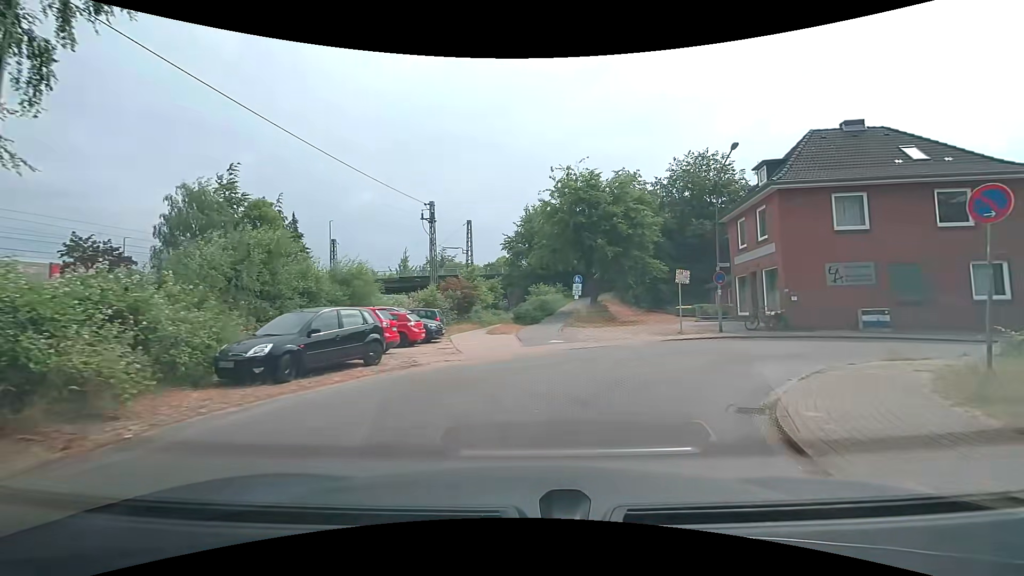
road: residential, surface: asphalt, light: Day
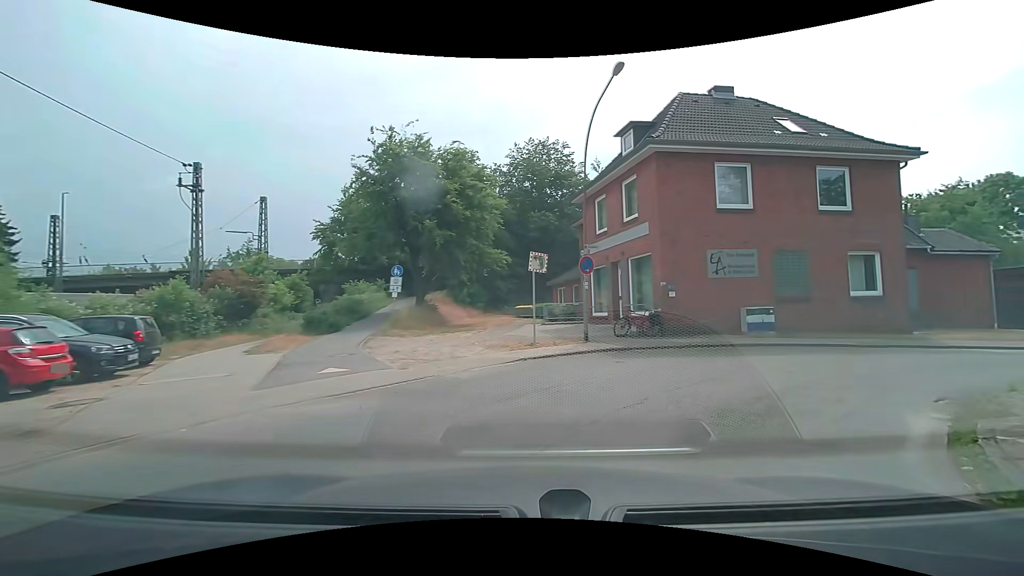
(+1.0, +8.0) m; +18°
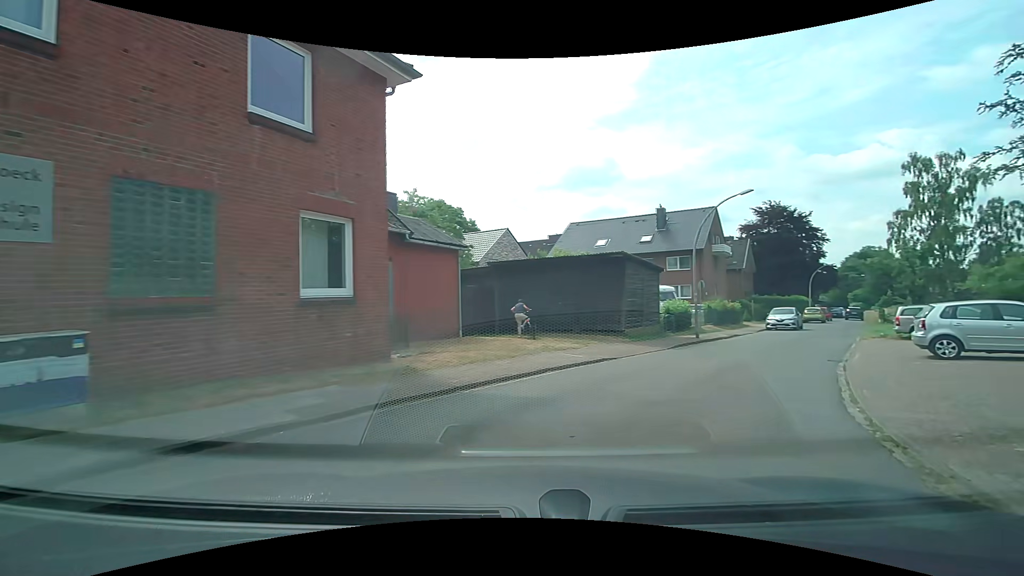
(+5.5, +11.2) m; +54°
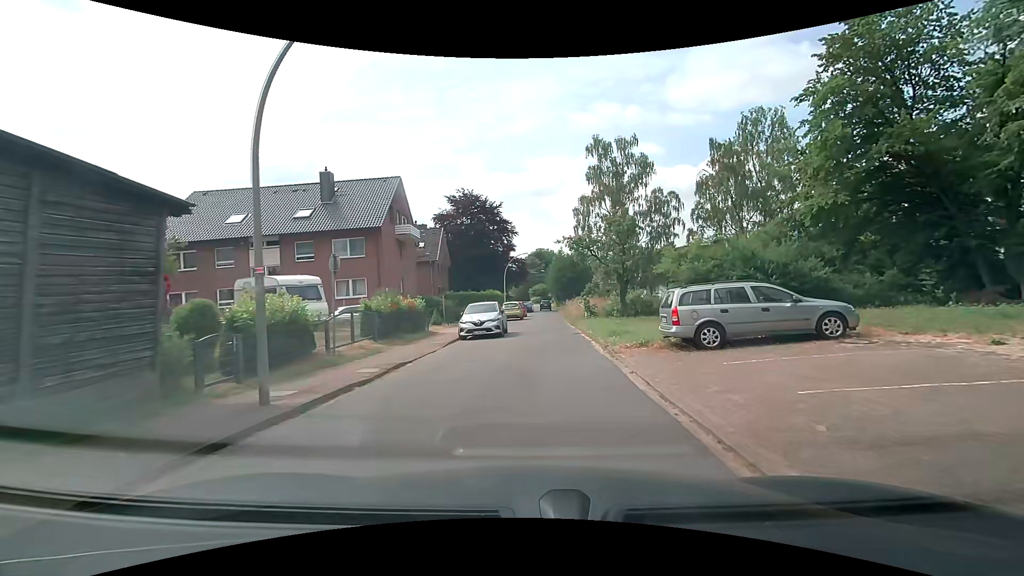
(+5.9, +14.7) m; +33°
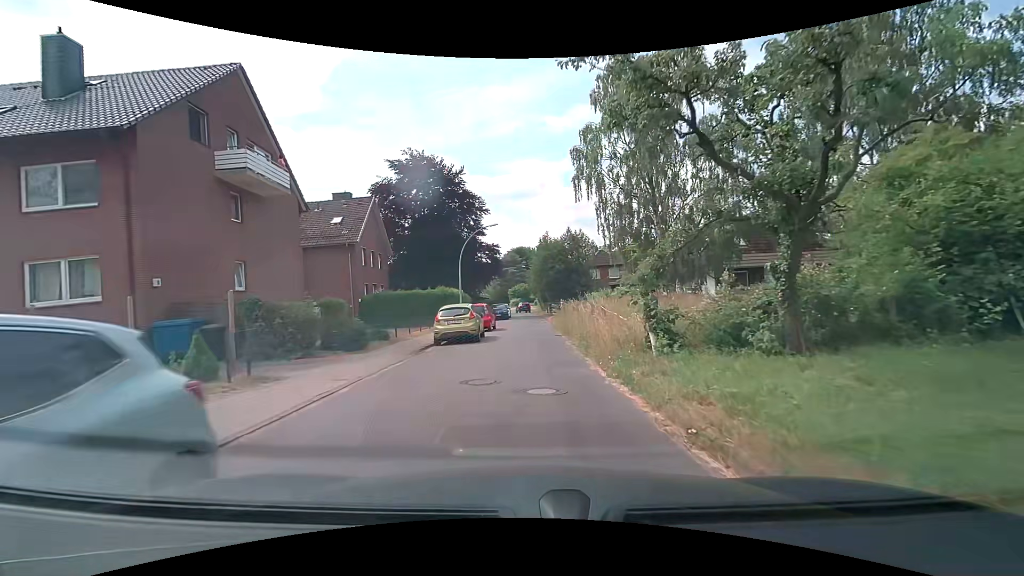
(+0.6, +20.1) m; +2°
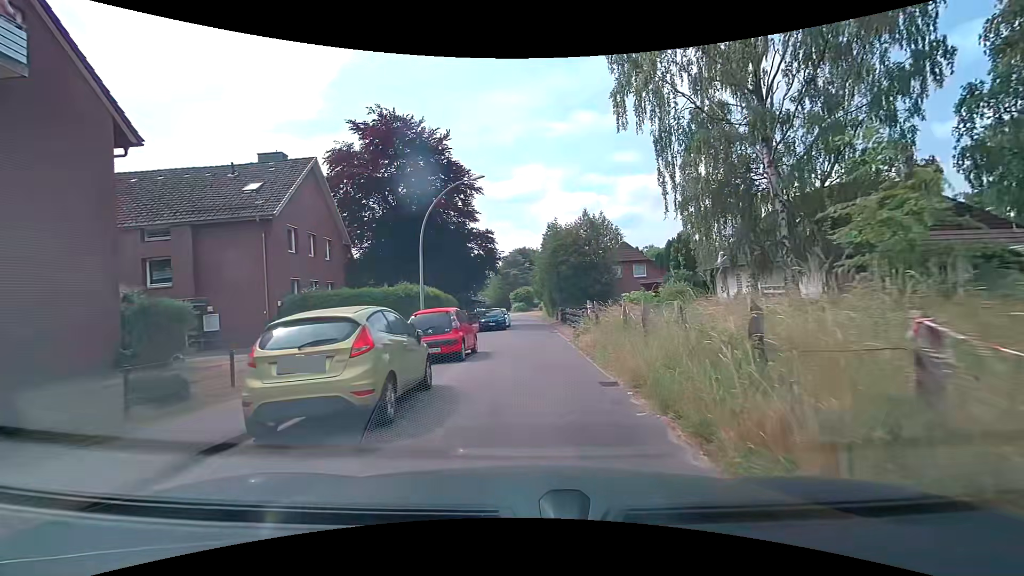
(-0.2, +12.4) m; -2°
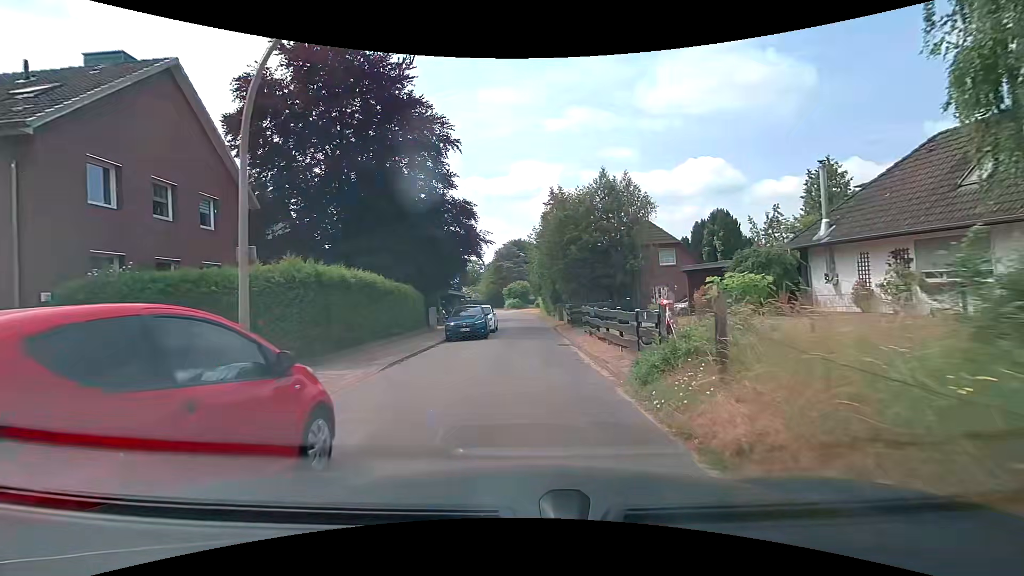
(+0.2, +11.5) m; +1°
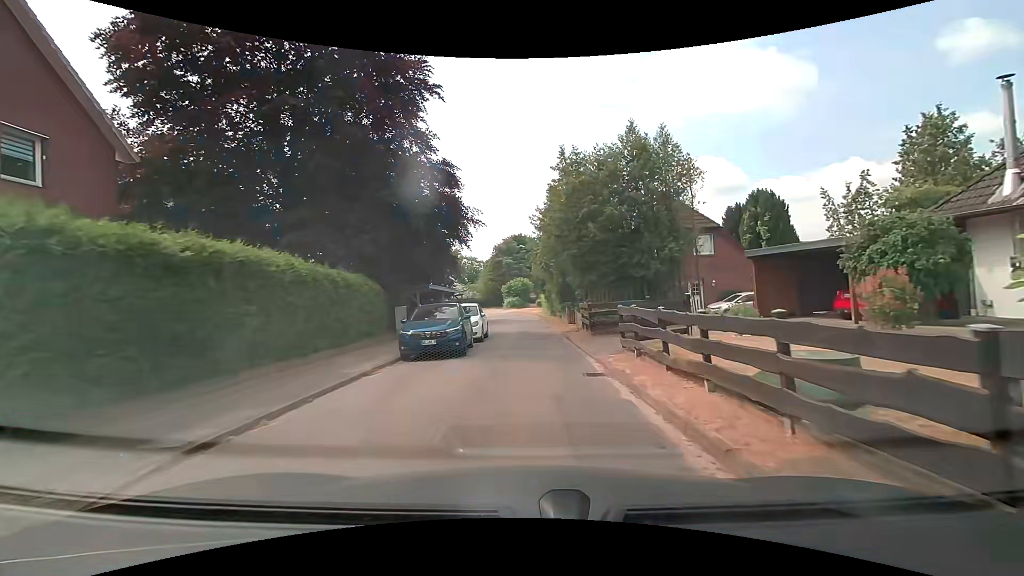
(0.0, +7.7) m; 0°
